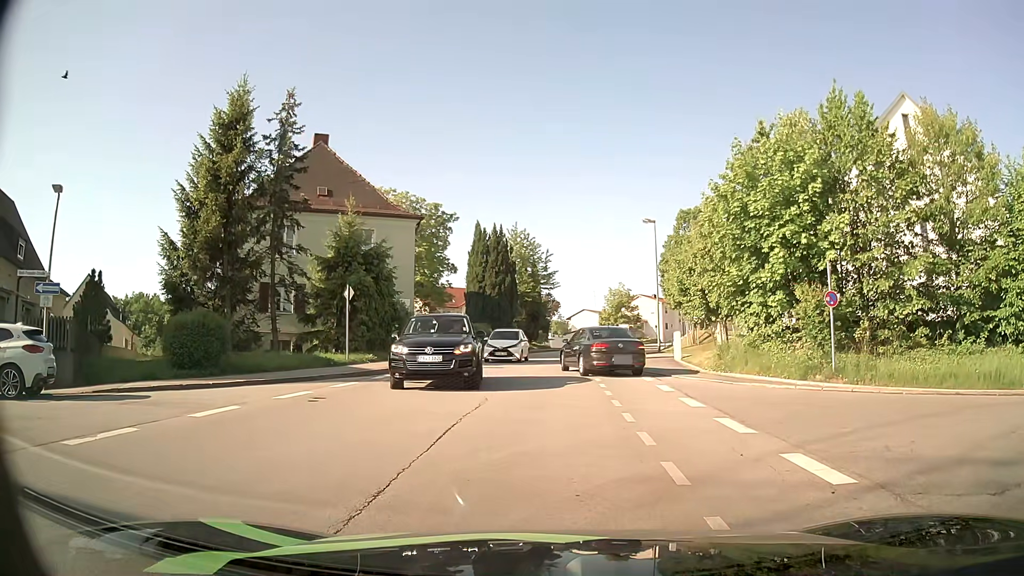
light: Day
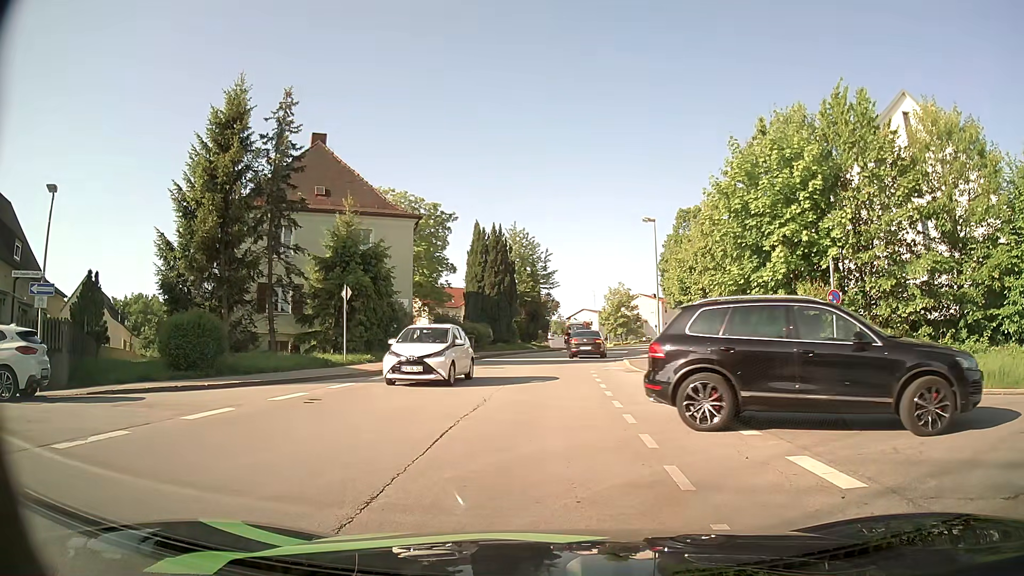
(0.0, +0.3) m; 0°
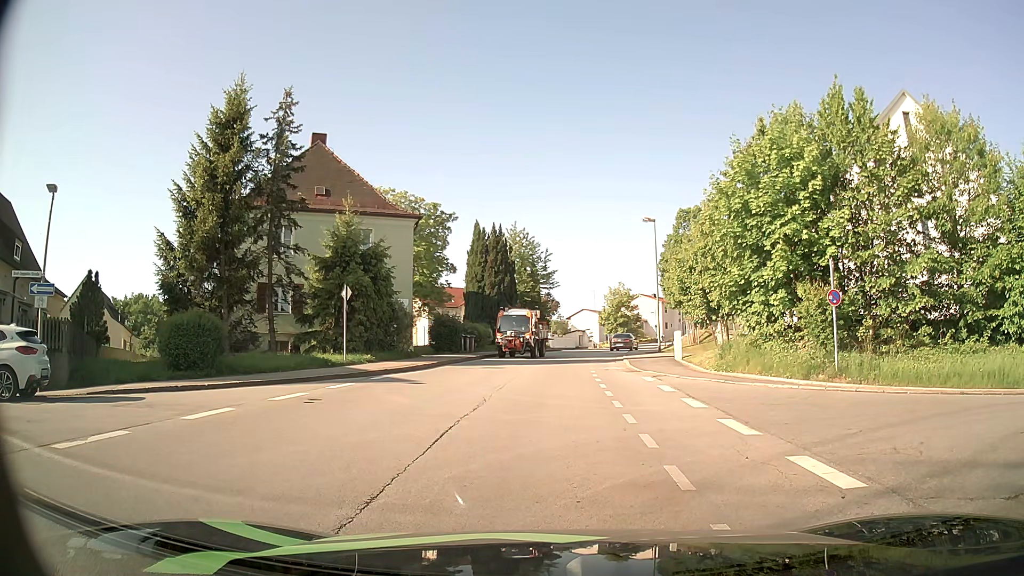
(0.0, 0.0) m; 0°
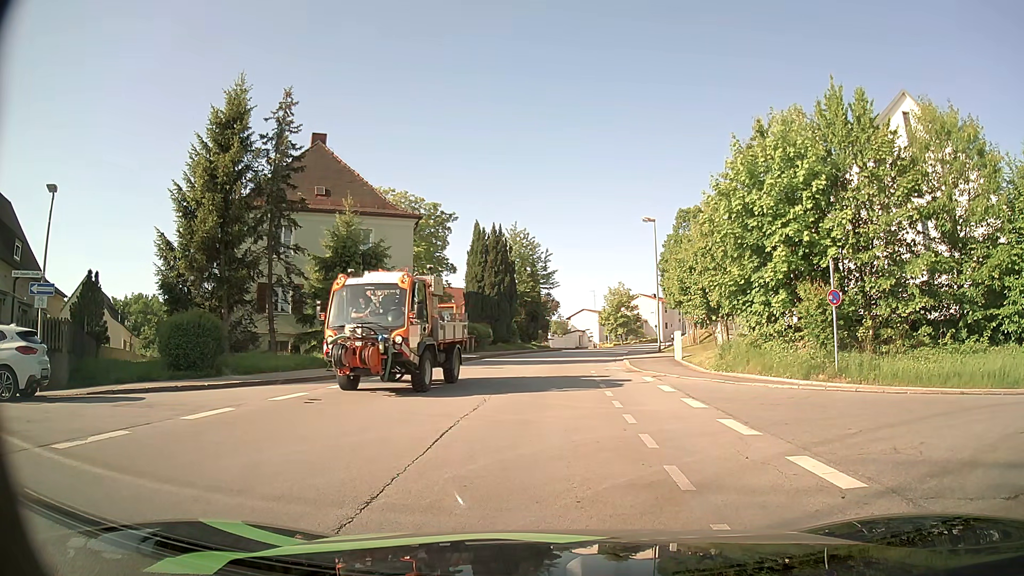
(0.0, 0.0) m; 0°
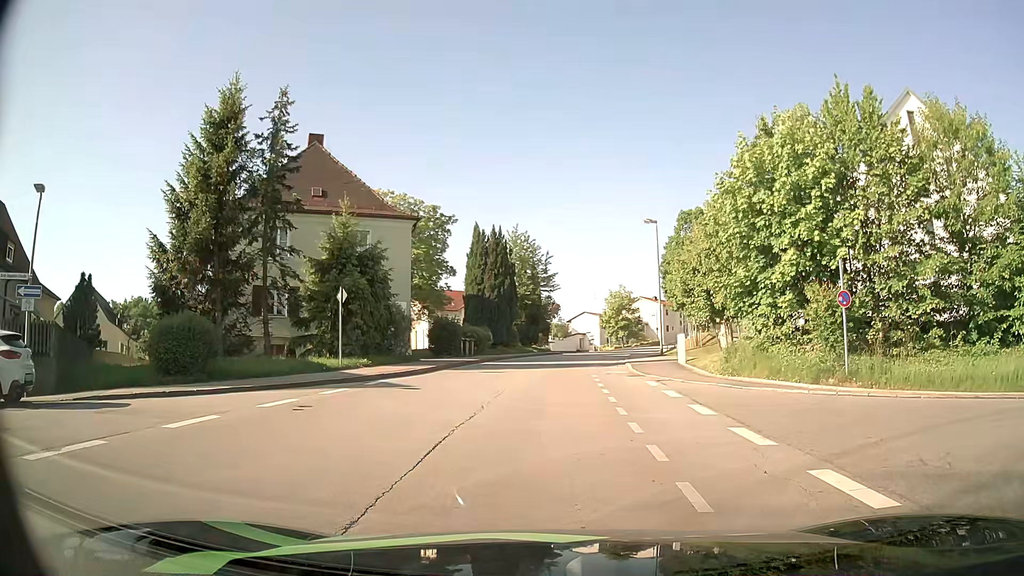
(0.0, +0.6) m; 0°
